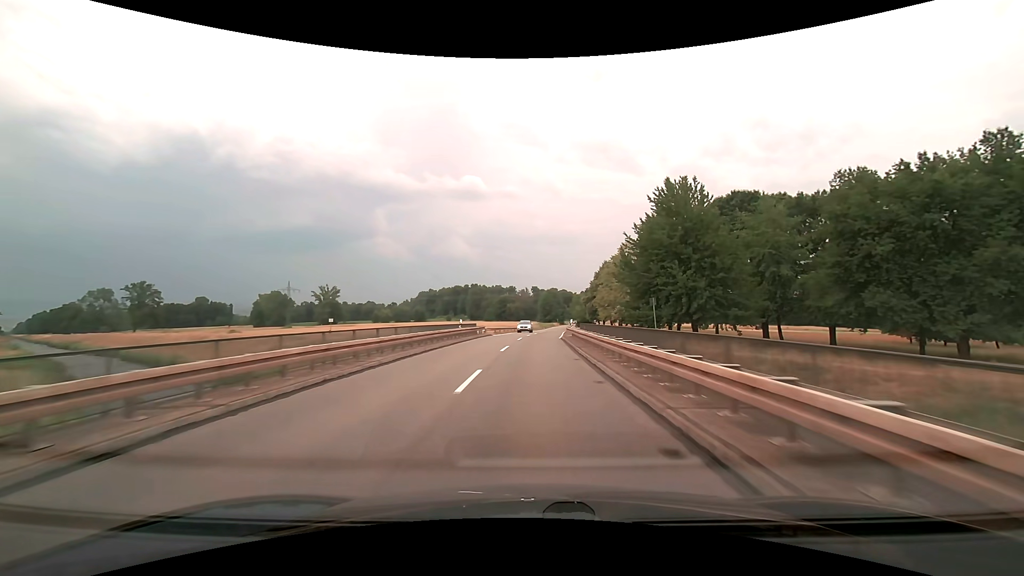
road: secondary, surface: asphalt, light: Day
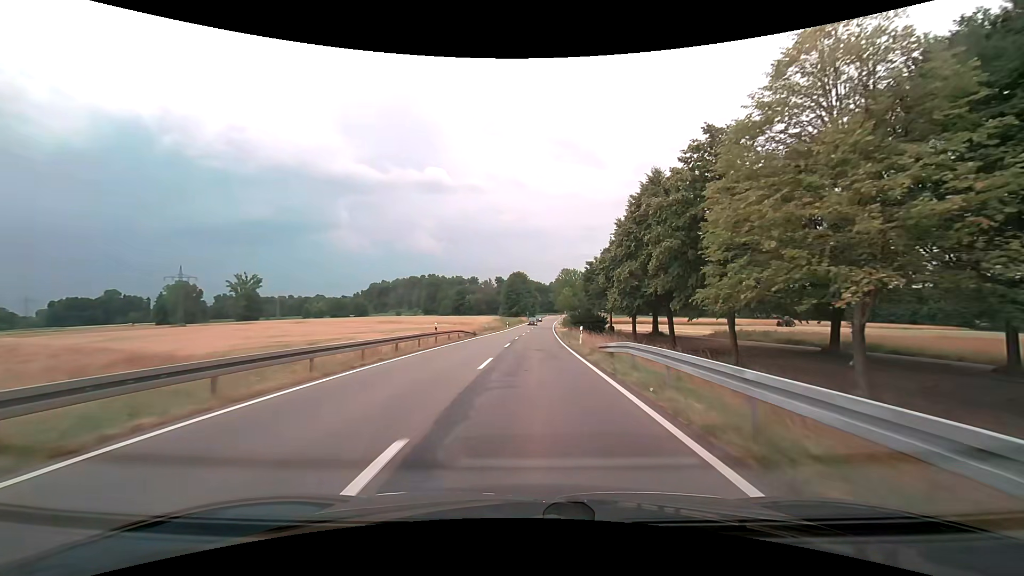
(+1.7, +55.5) m; +4°
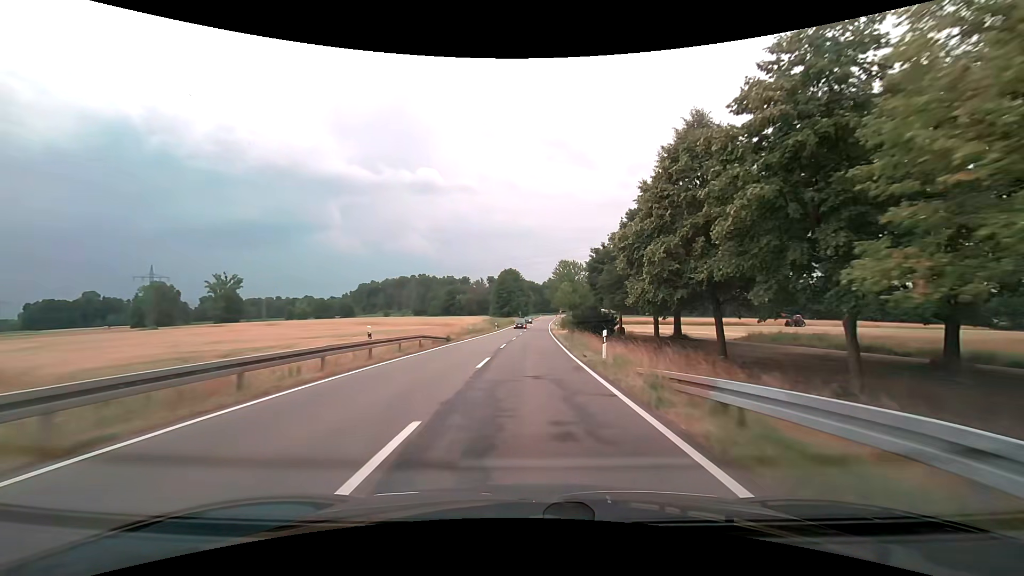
(+0.1, +11.1) m; +1°
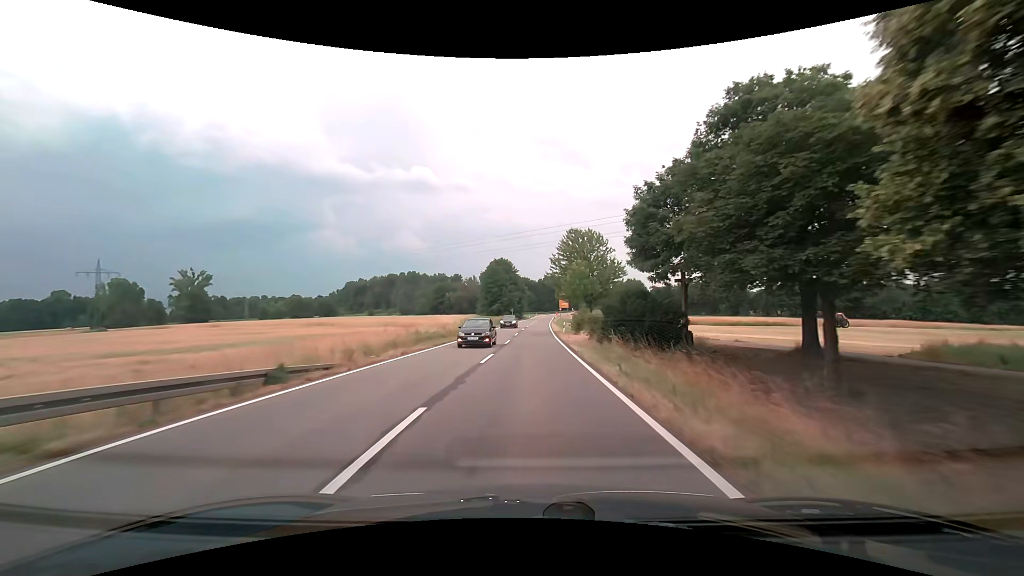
(+0.1, +22.2) m; 0°
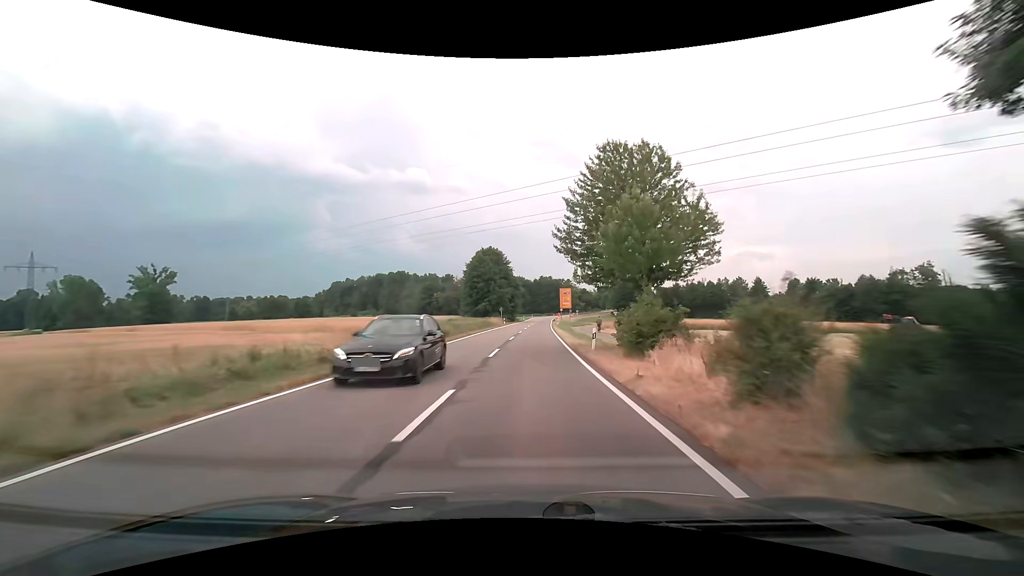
(+0.1, +22.3) m; +1°
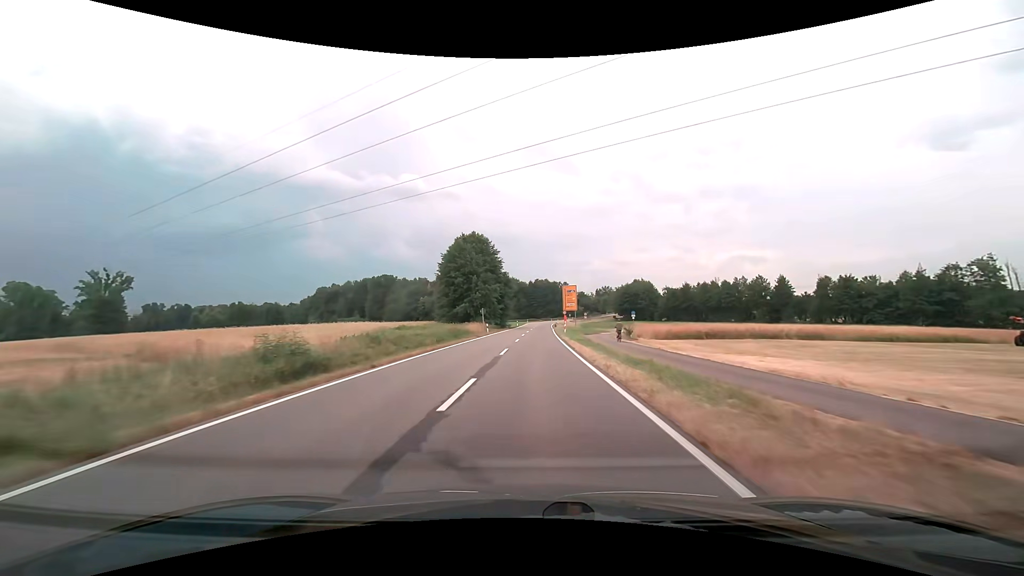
(0.0, +22.4) m; 0°
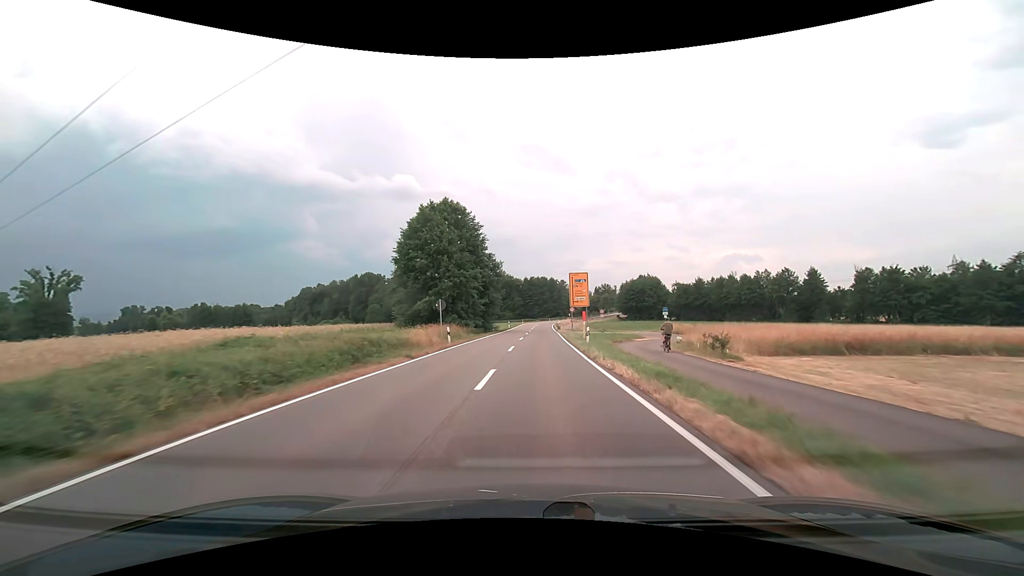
(+0.1, +21.8) m; 0°
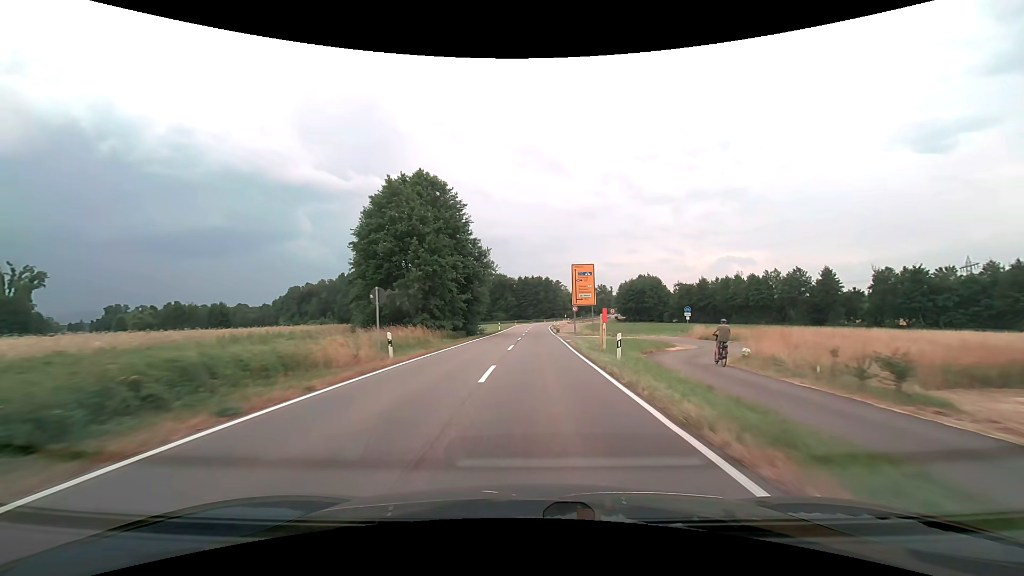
(+0.1, +10.9) m; +1°
